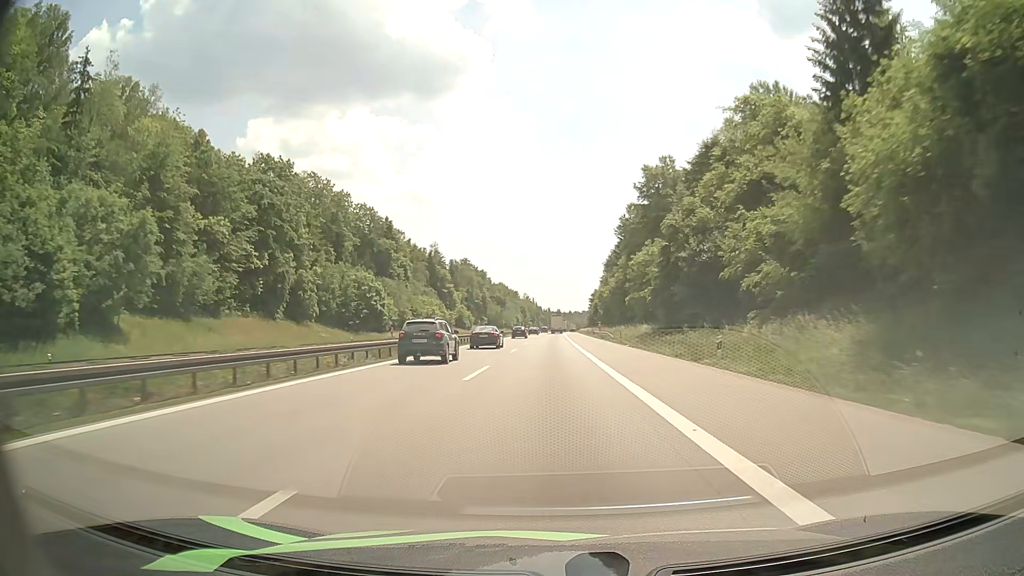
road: motorway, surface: asphalt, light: Day
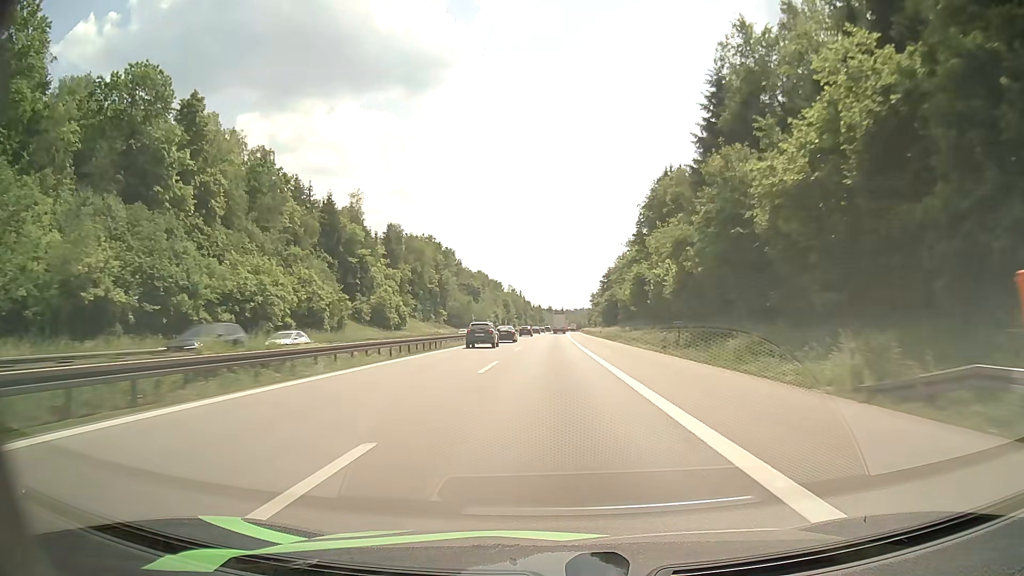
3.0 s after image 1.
(+0.4, +87.3) m; +1°
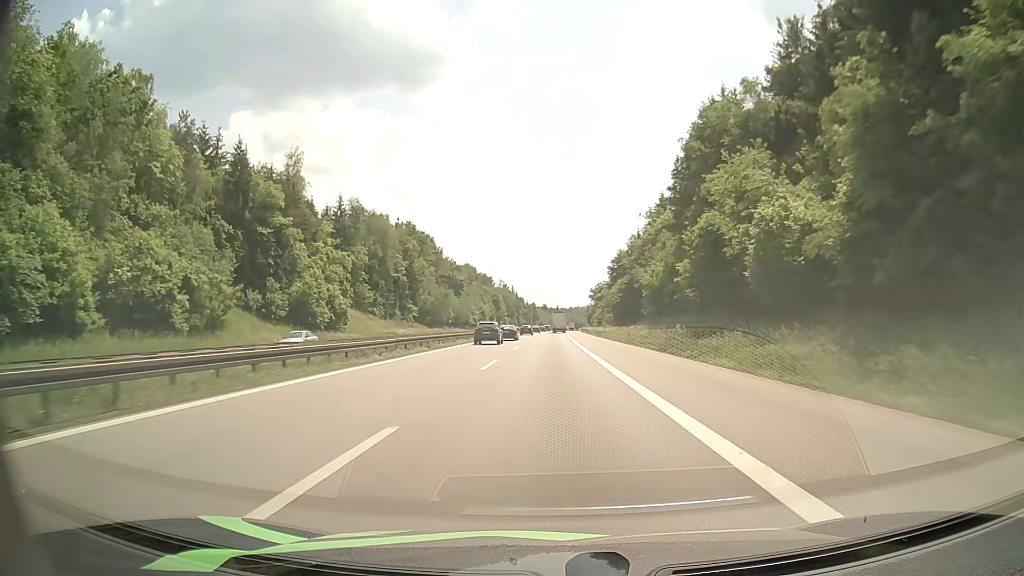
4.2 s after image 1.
(+0.1, +34.6) m; 0°
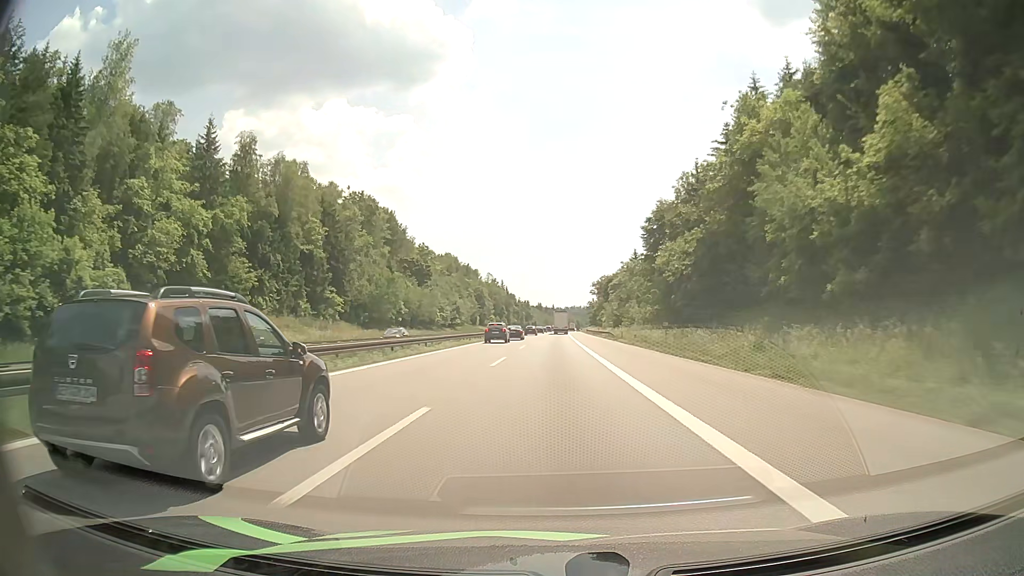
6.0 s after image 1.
(+0.2, +51.7) m; 0°
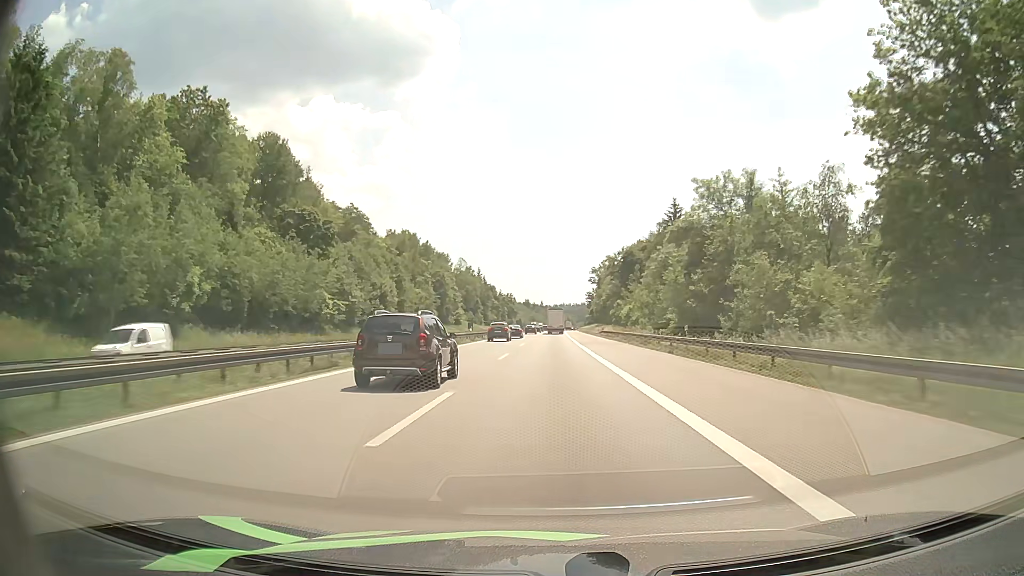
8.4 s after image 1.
(+0.7, +68.3) m; +1°
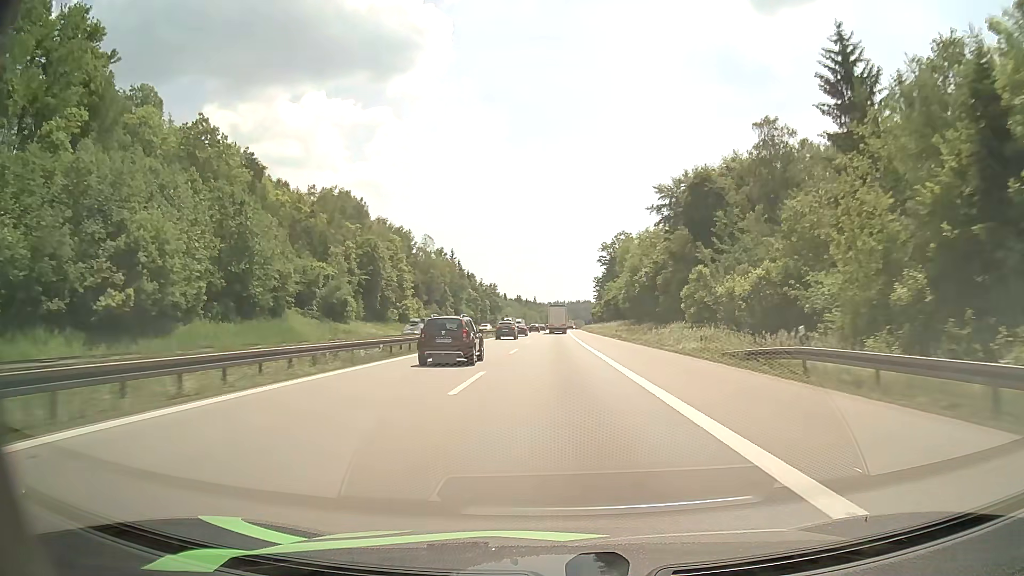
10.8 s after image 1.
(+0.2, +66.2) m; 0°
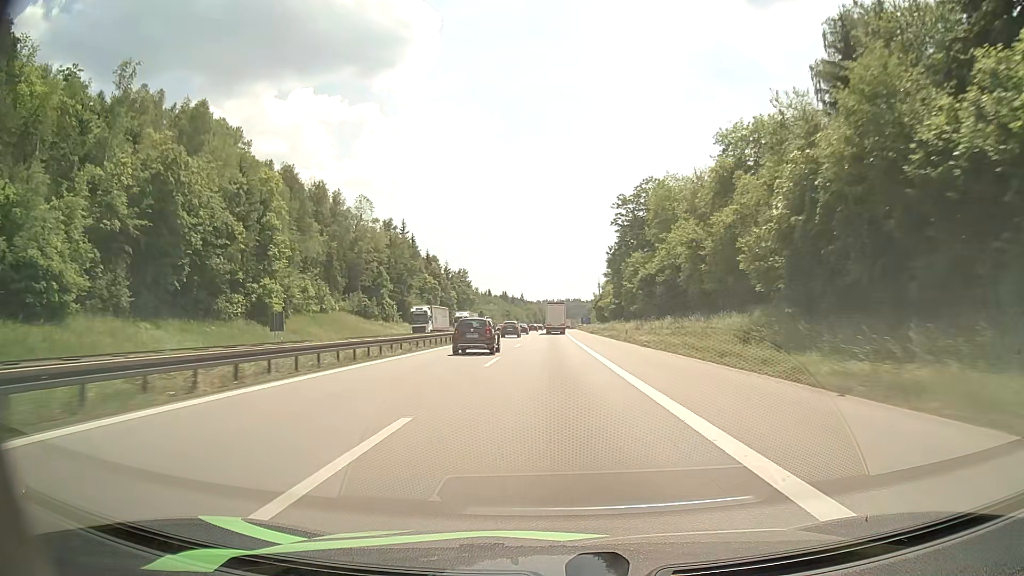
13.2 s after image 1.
(+0.5, +62.9) m; +1°
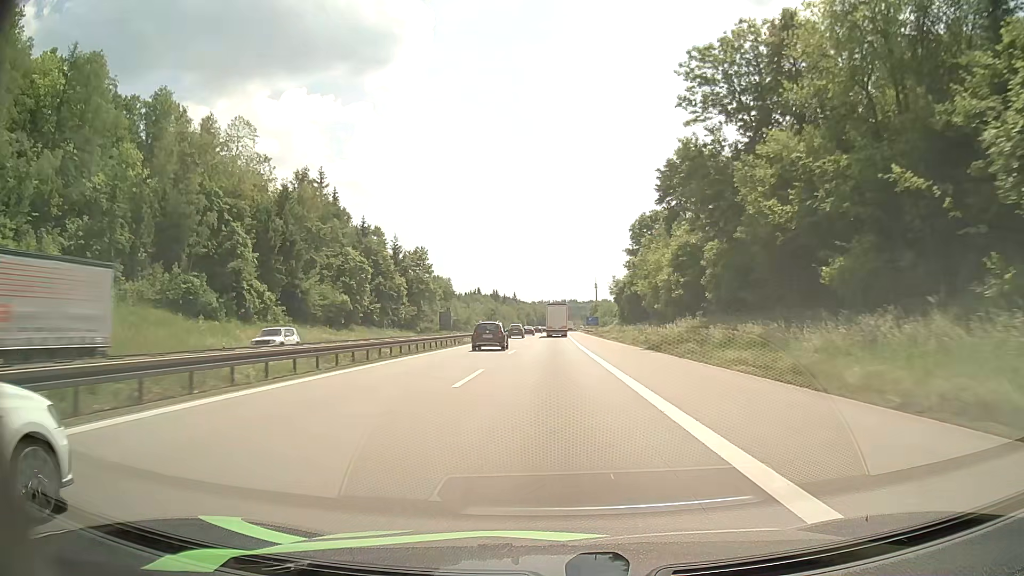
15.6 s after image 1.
(+0.2, +60.2) m; 0°
(0, +10) (0, +20) (0, +30) (0, +40) (0, +50) (0, +60) (0, +70) (+1, +80) (+1, +90) (+1, +100) m
